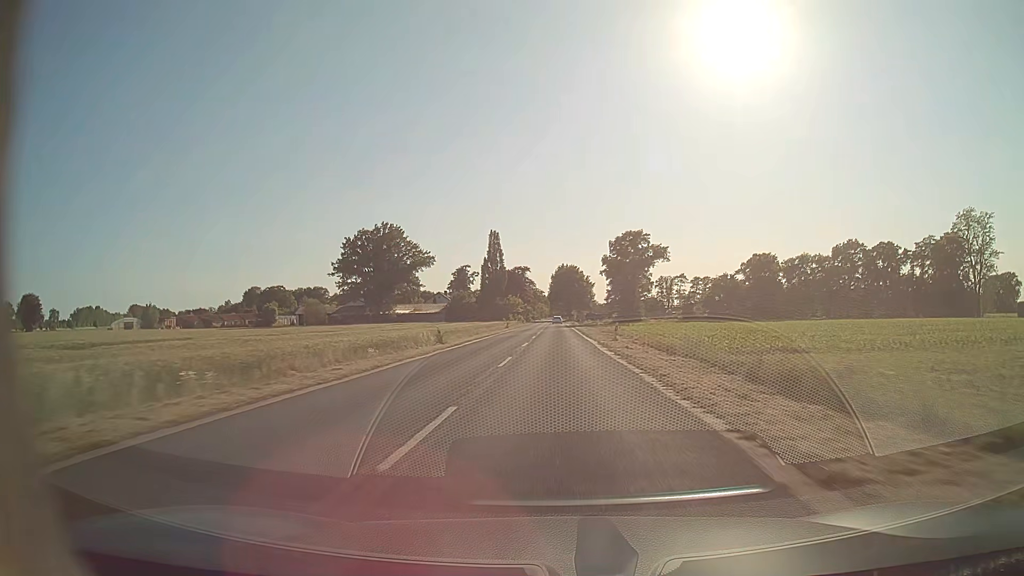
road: secondary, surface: asphalt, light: Day
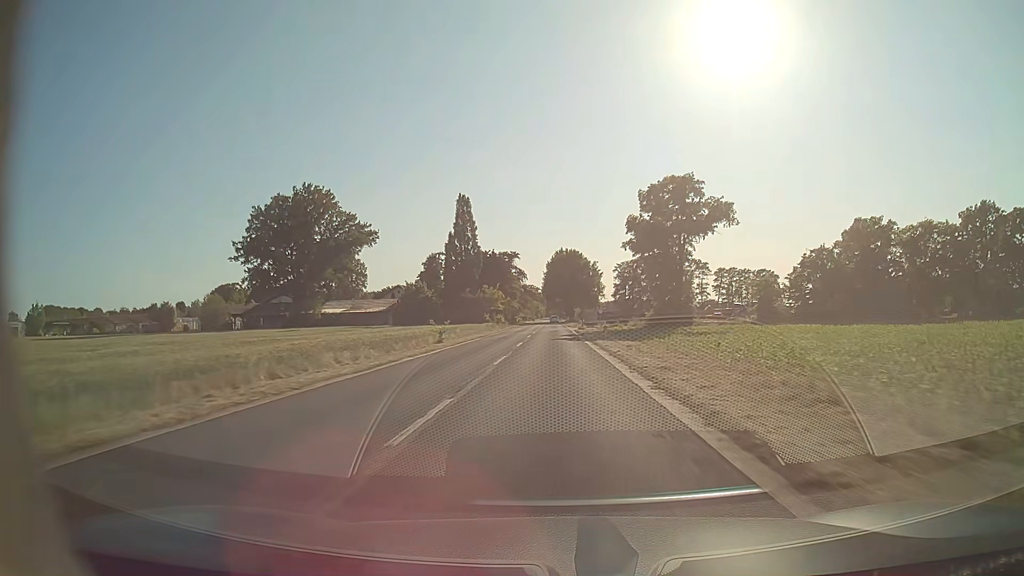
(+0.1, +47.1) m; 0°
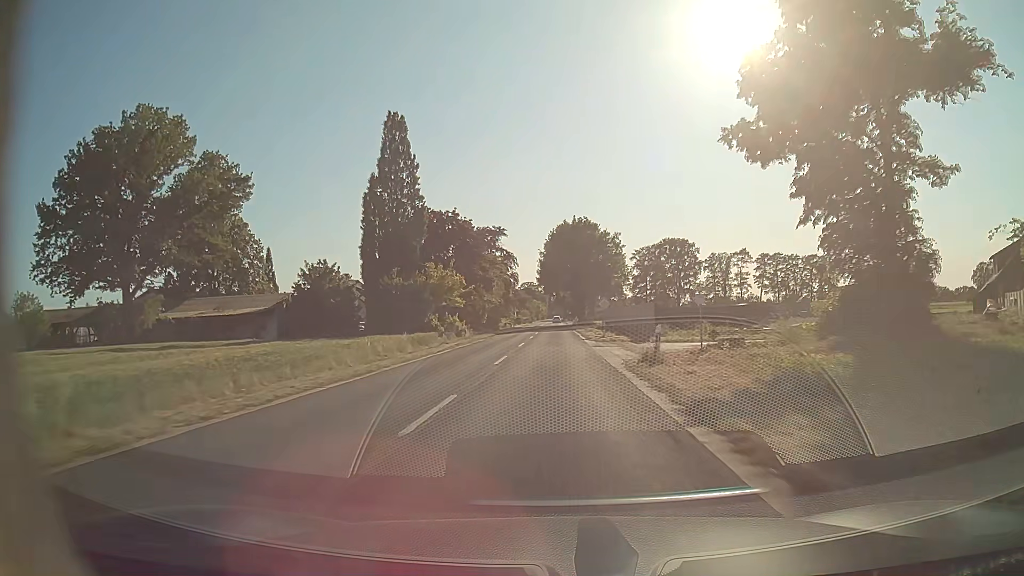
(-0.1, +47.2) m; 0°
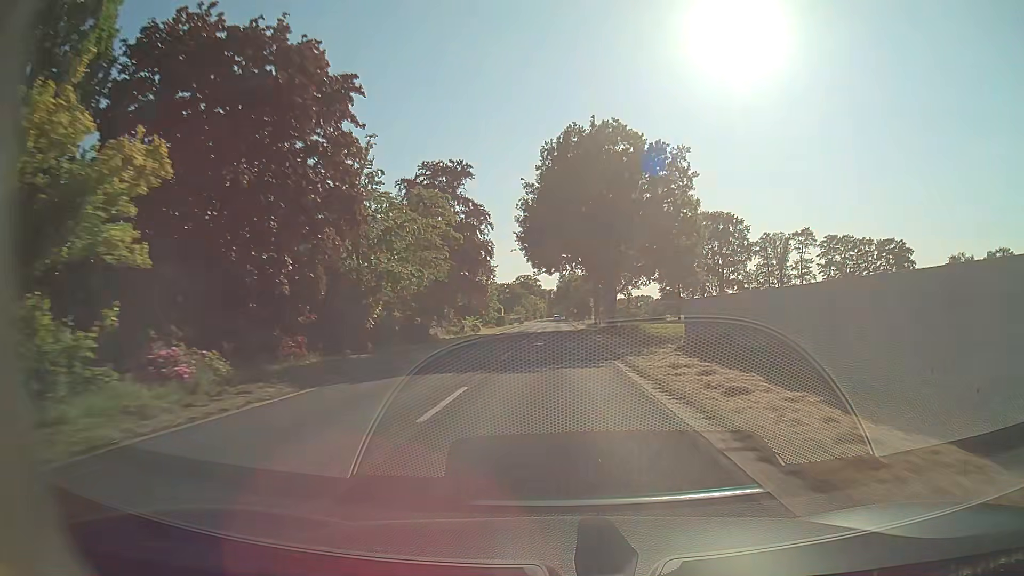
(0.0, +47.4) m; 0°
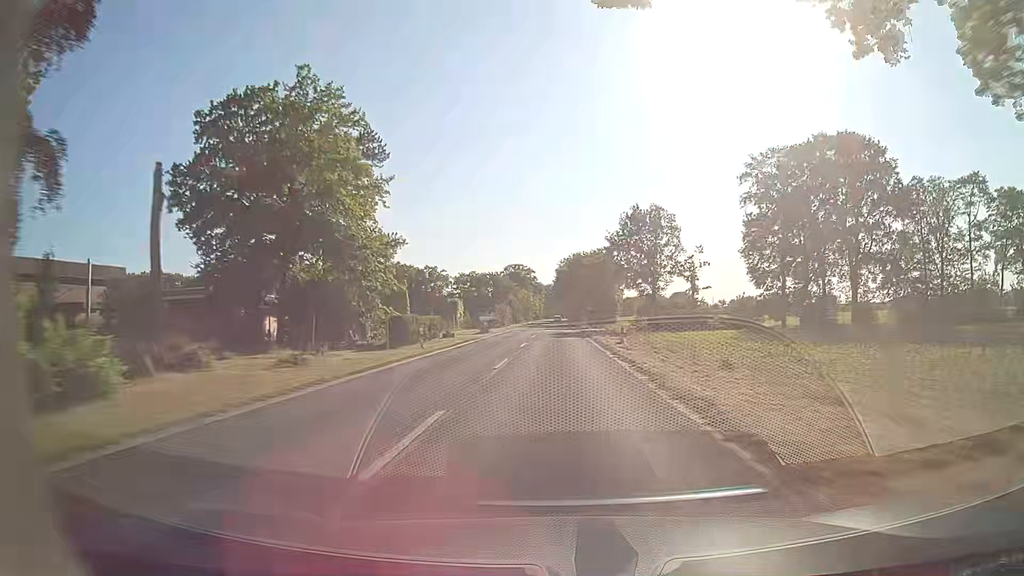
(-0.1, +63.2) m; 0°
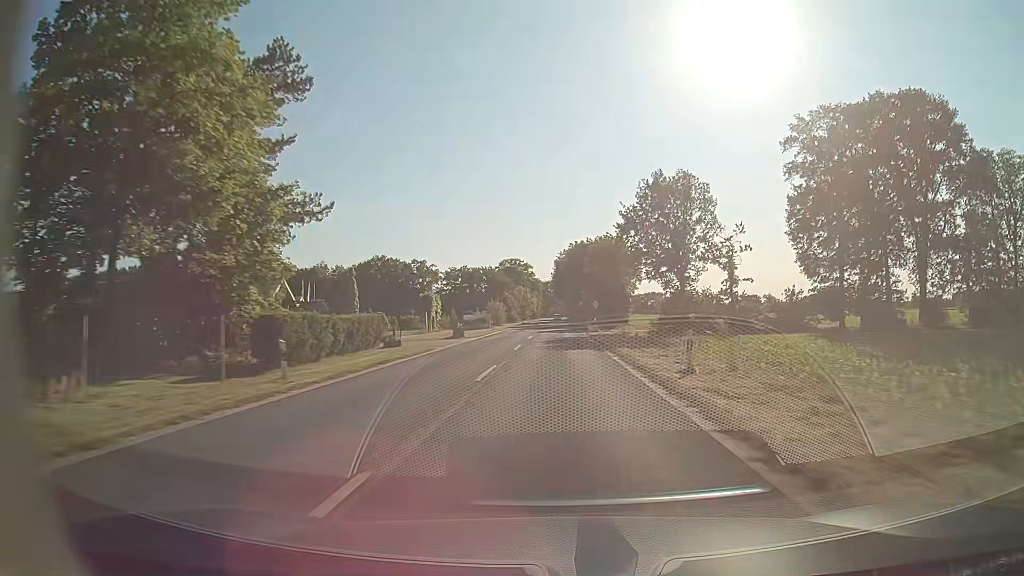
(+0.1, +15.8) m; 0°
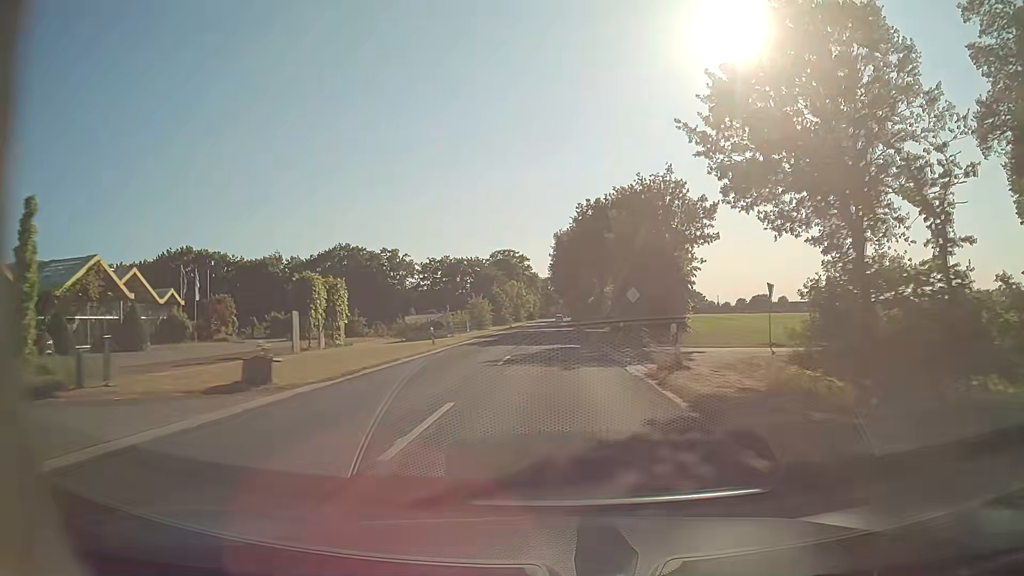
(0.0, +31.6) m; 0°
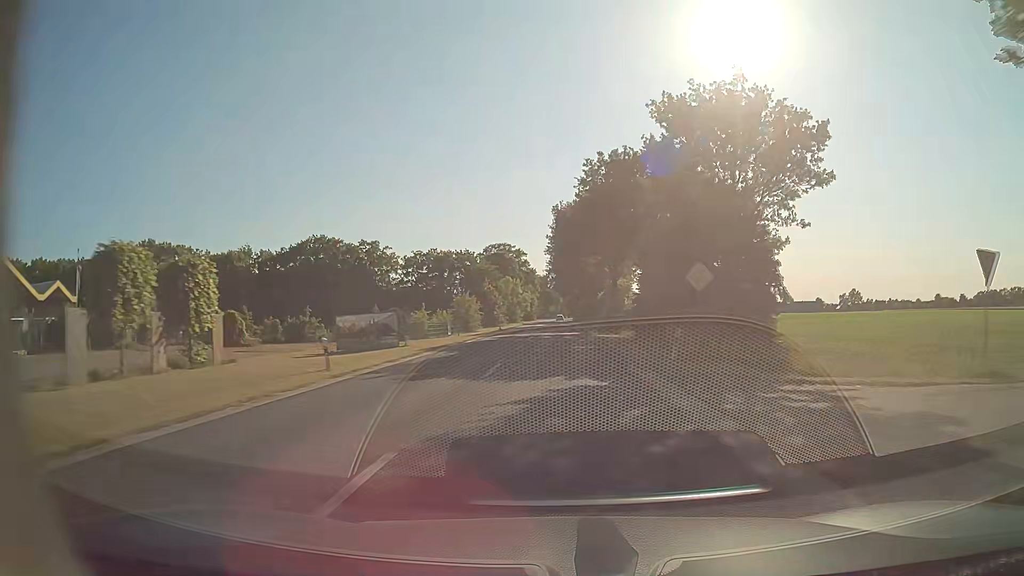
(0.0, +15.8) m; 0°
(0, +10) (0, +20) (0, +30) (0, +40) (0, +50) (0, +60) (0, +70) (0, +80) (0, +90) (0, +100) m
